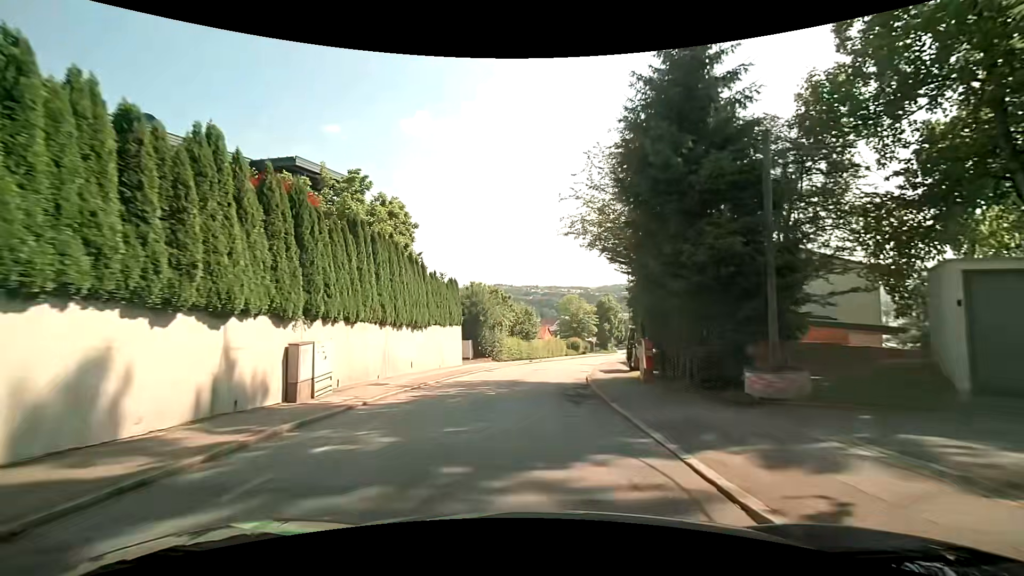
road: residential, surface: asphalt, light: Day
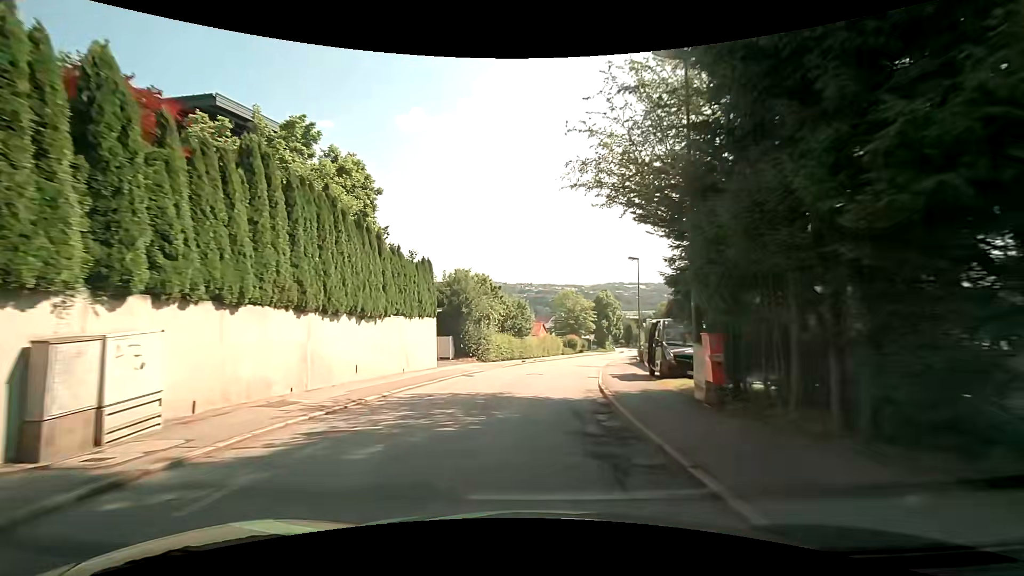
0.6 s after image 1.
(+0.1, +6.5) m; +2°
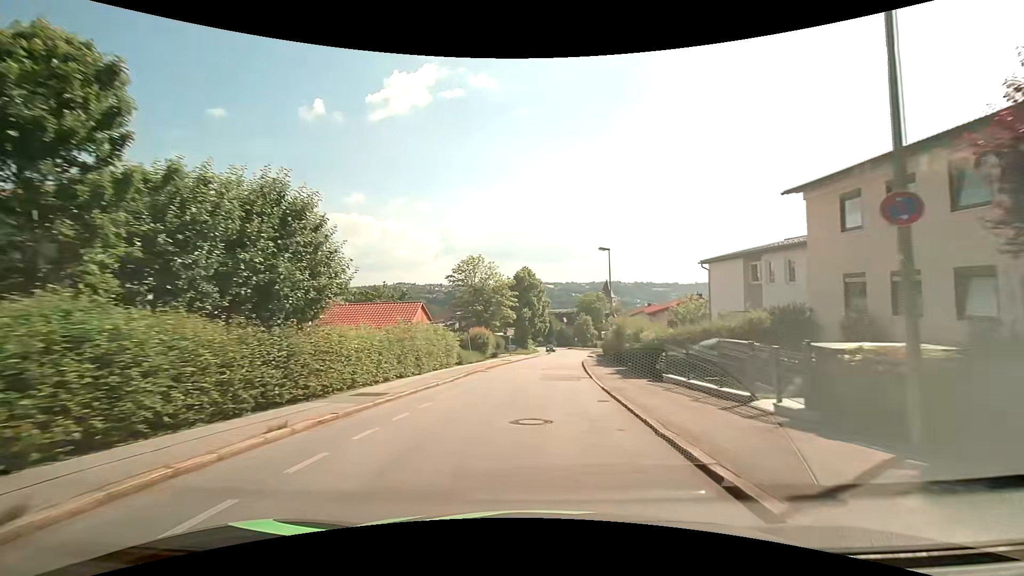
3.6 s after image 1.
(+2.3, +33.9) m; +10°
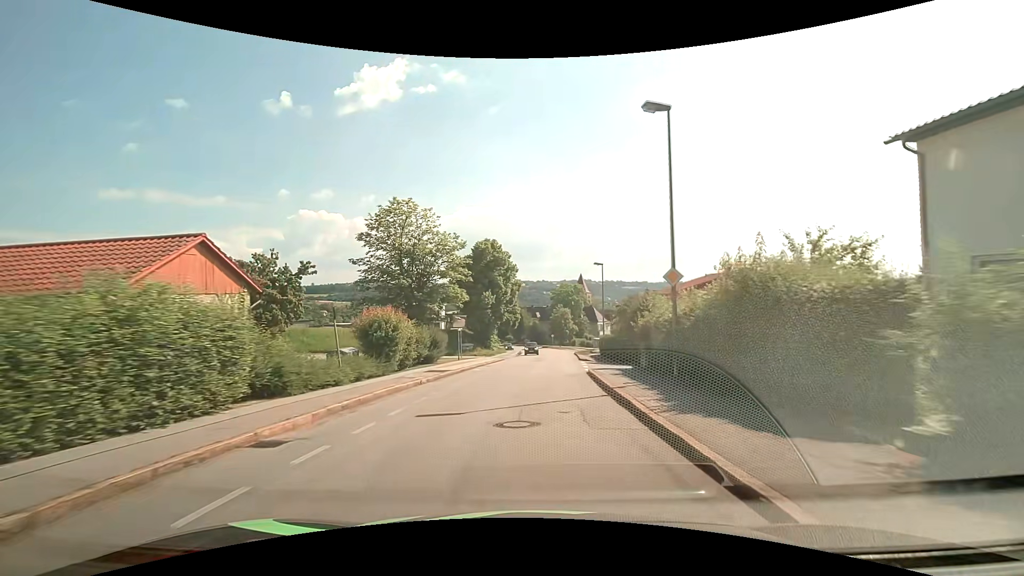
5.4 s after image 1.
(+0.5, +21.5) m; +3°
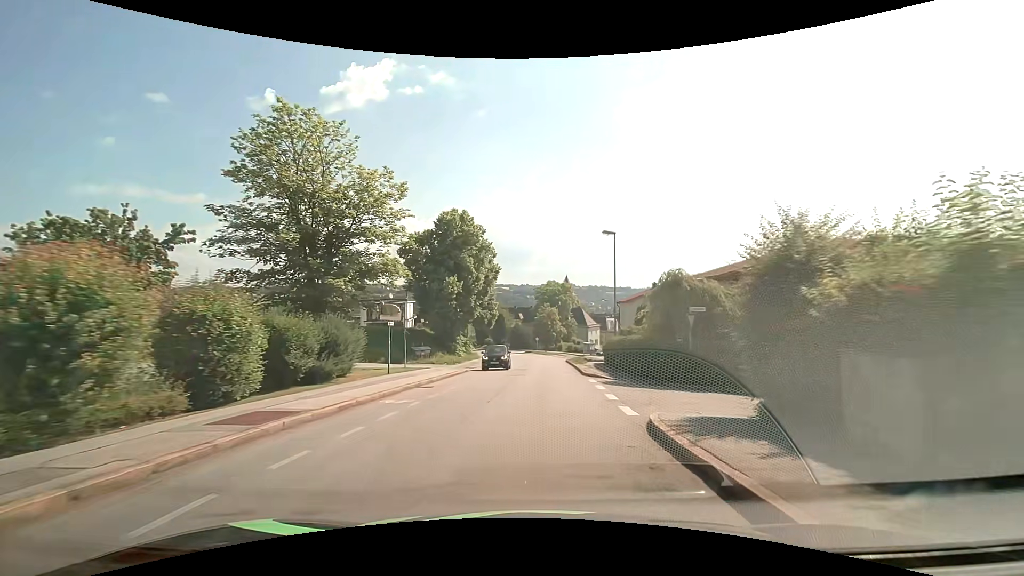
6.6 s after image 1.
(+0.2, +14.0) m; +2°
(0, +10) (0, +20) (+1, +30) (+1, +40) (+1, +50) (+1, +60) (0, +70) (-1, +80) (-3, +90) (-5, +99) m
